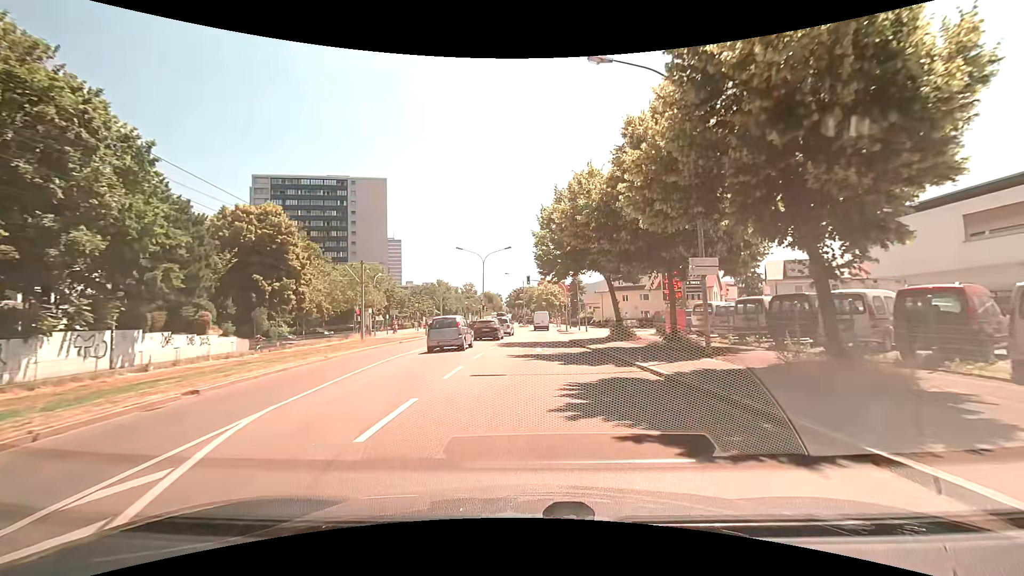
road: tertiary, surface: asphalt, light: Day
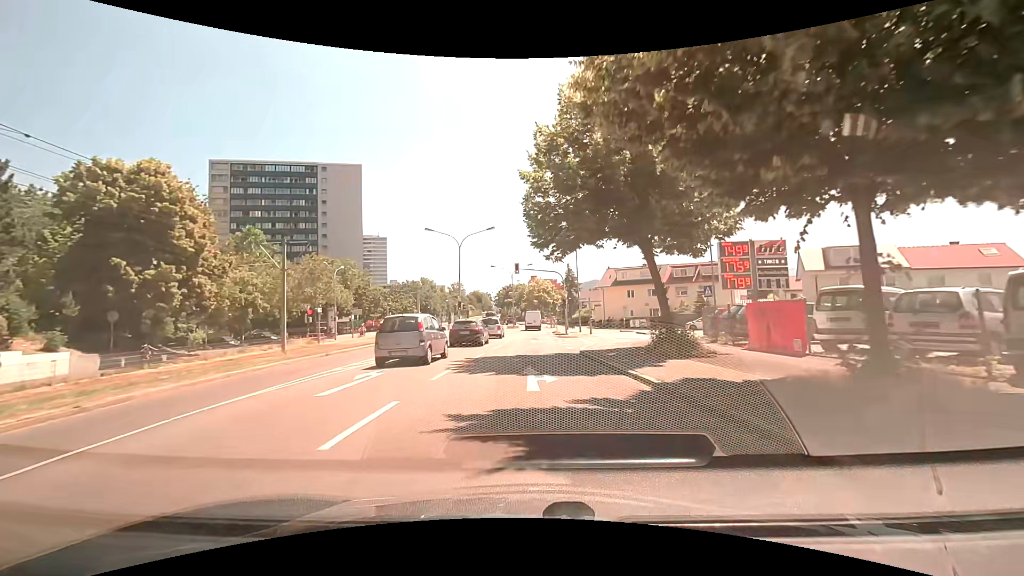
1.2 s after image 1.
(+0.1, +12.2) m; 0°
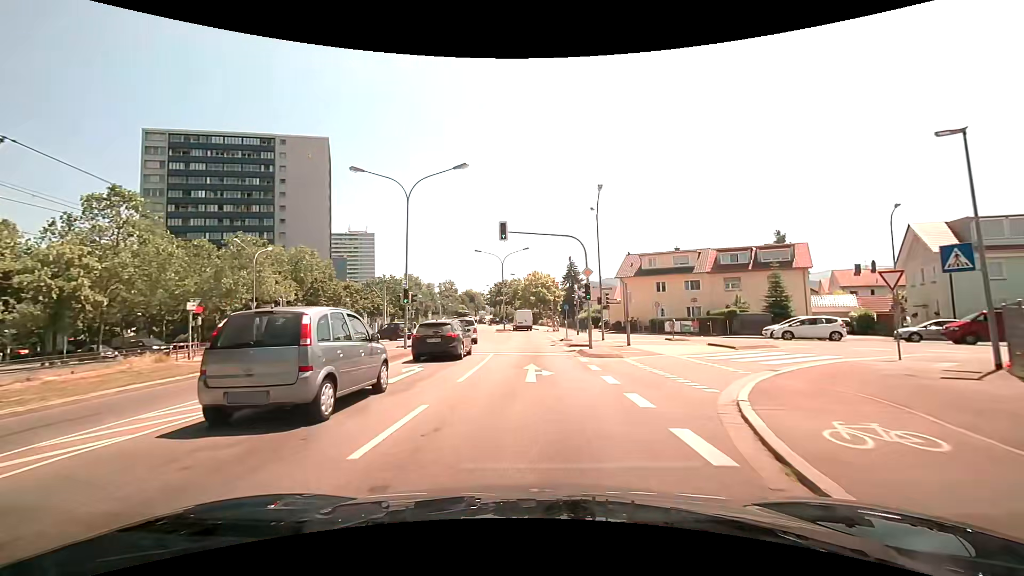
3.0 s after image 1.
(+0.2, +18.4) m; -1°
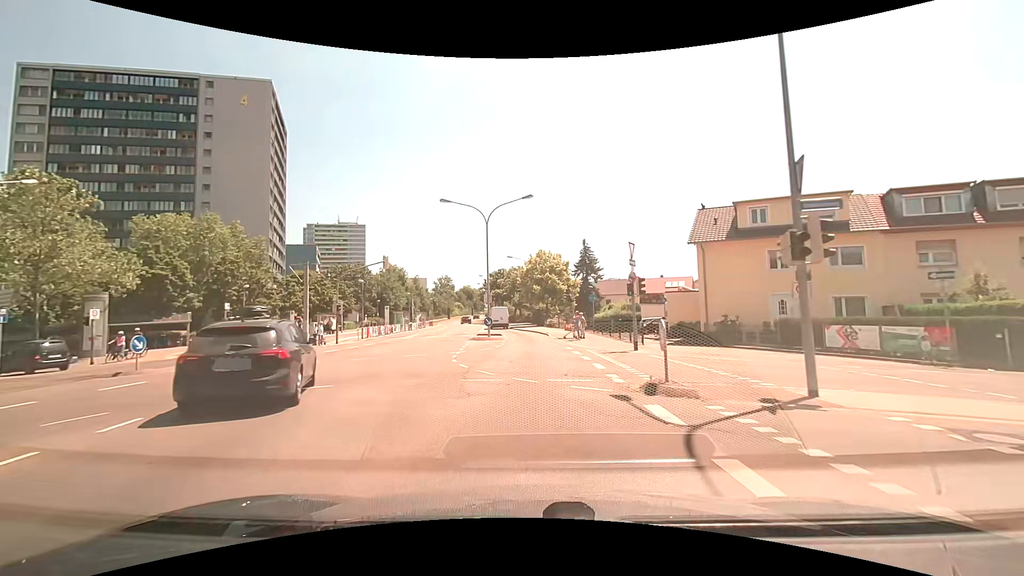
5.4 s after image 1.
(+0.8, +24.9) m; +2°
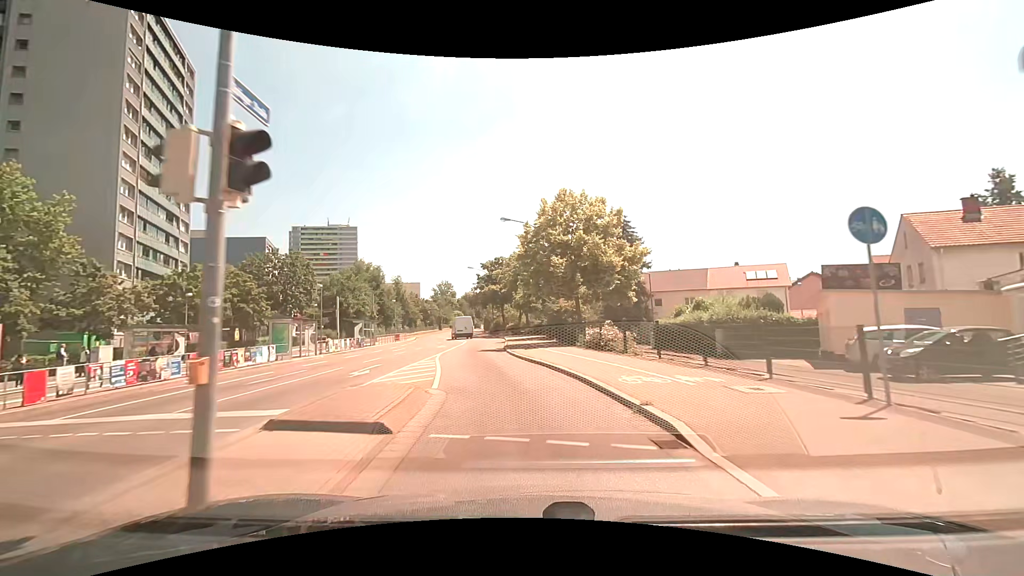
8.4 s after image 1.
(-0.2, +30.6) m; -1°
(0, +10) (-2, +20) (-3, +30) (-4, +40) (-5, +50) (-7, +59) (-10, +69) (-13, +79) (-14, +89) (-14, +99) m
